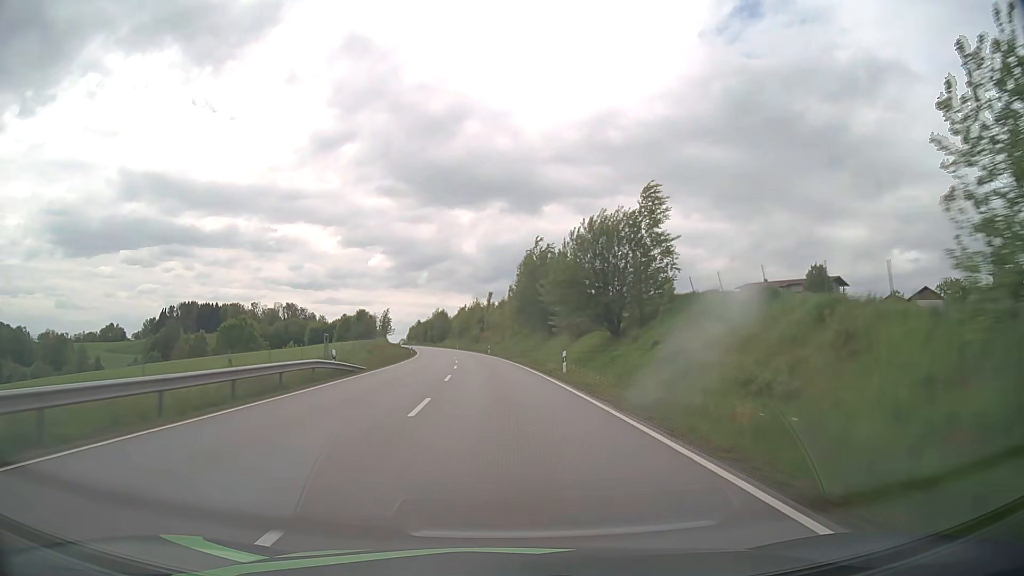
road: primary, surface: asphalt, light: Day
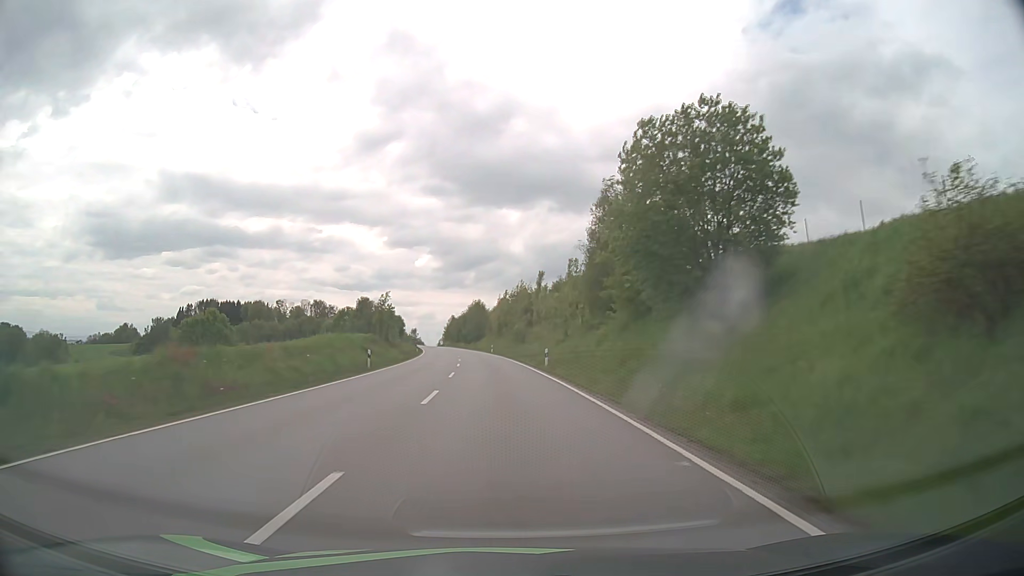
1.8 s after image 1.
(-1.6, +46.0) m; -4°
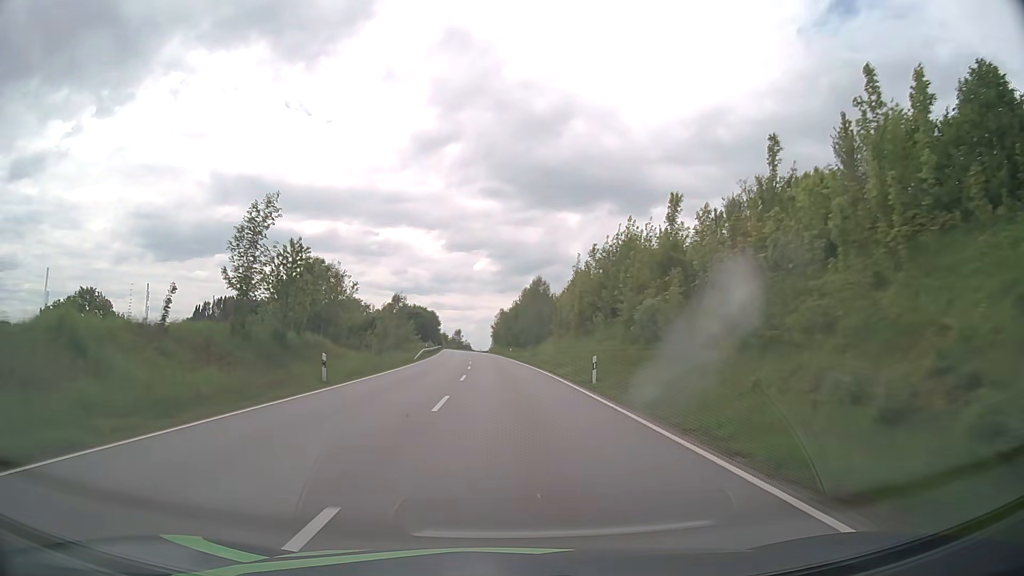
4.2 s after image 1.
(-2.8, +61.5) m; -5°
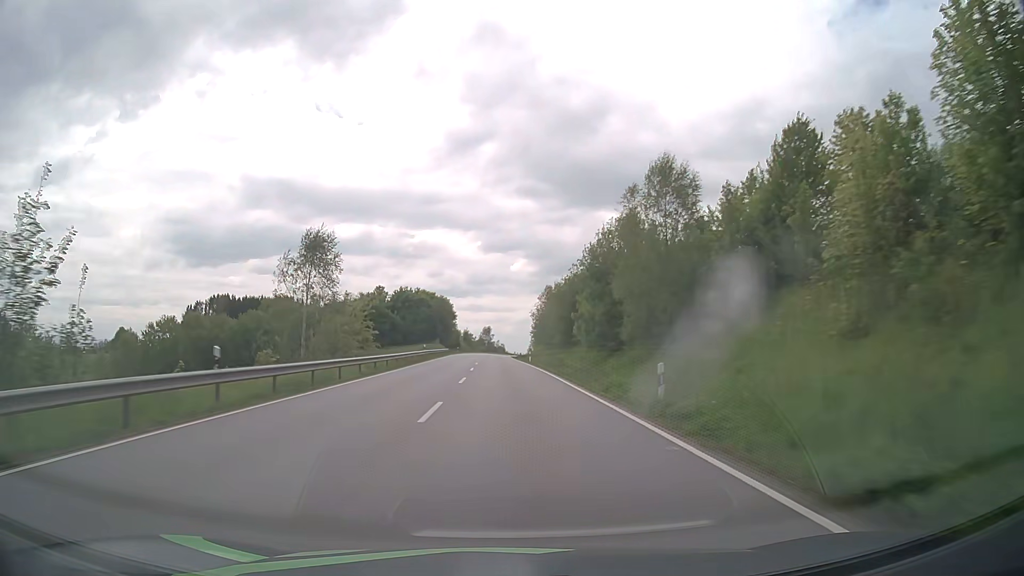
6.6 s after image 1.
(-1.7, +62.2) m; -3°
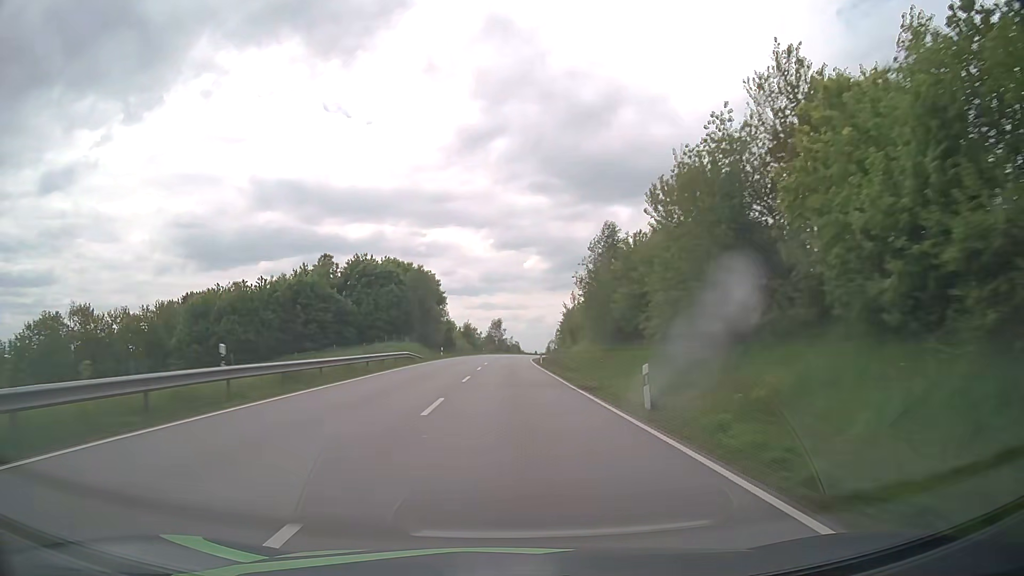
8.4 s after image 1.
(-0.5, +47.4) m; -1°
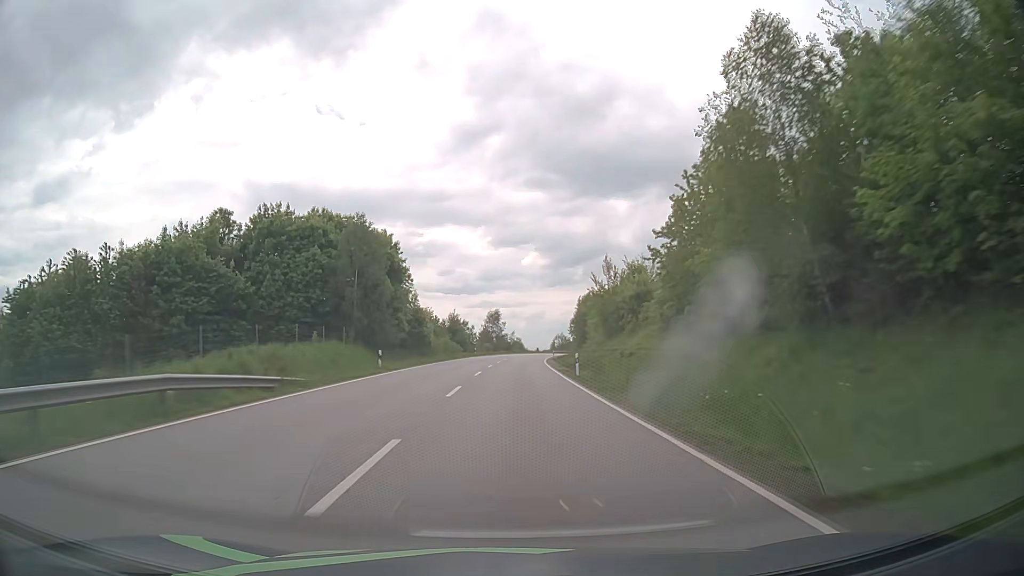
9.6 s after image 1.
(-0.1, +31.7) m; 0°
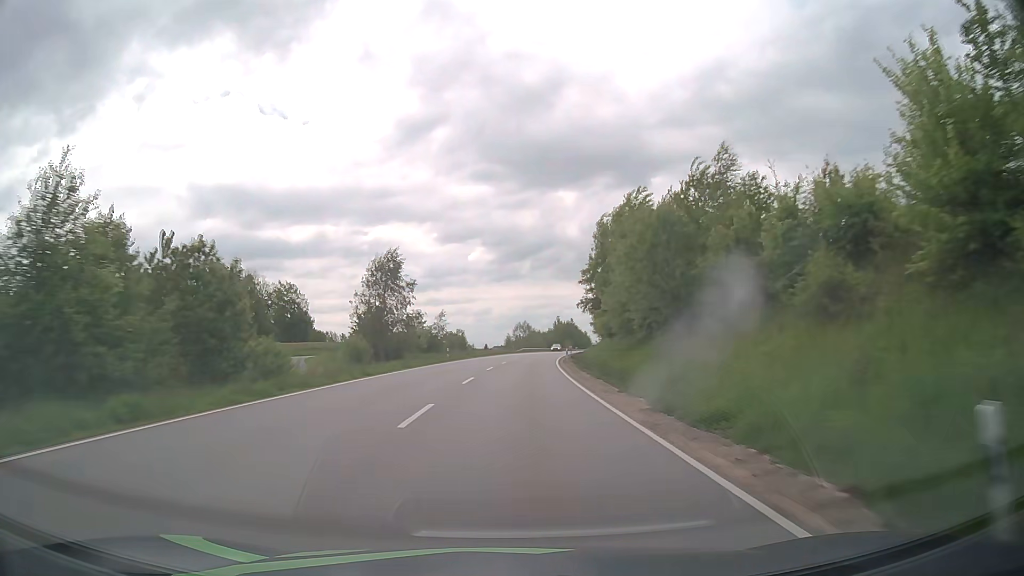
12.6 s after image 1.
(+2.3, +78.6) m; +4°
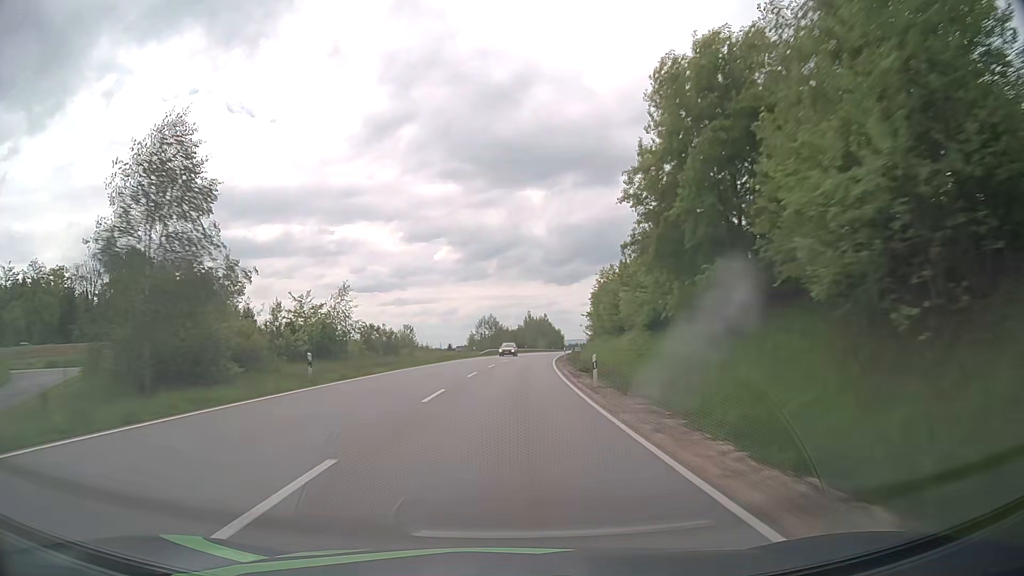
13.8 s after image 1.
(+0.8, +31.3) m; +3°
(0, +10) (0, +20) (+1, +30) (+1, +40) (+2, +50) (+3, +60) (+3, +70) (+4, +80) (+6, +90) (+7, +100) m
